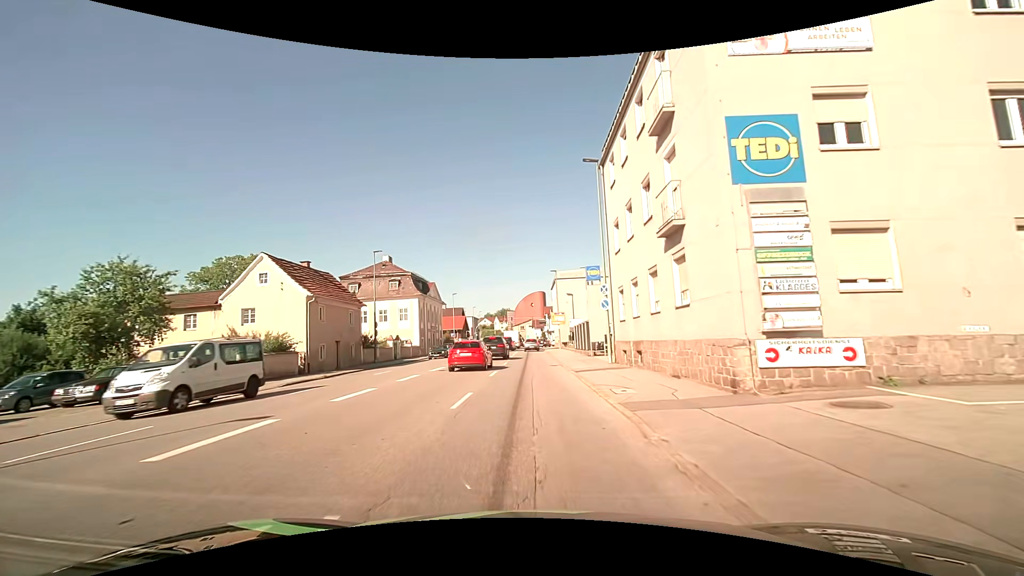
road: tertiary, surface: asphalt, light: Day
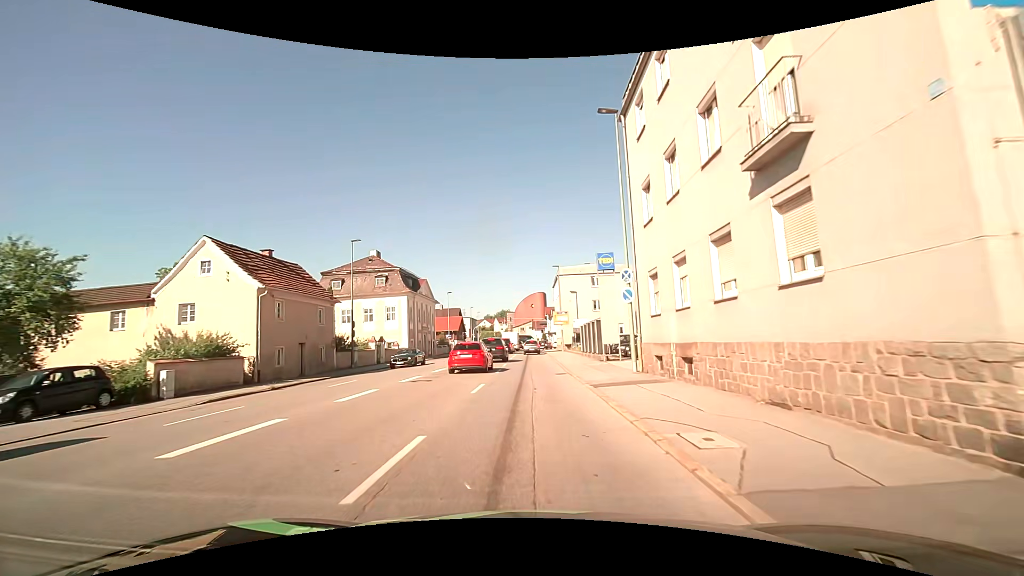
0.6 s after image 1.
(0.0, +5.6) m; 0°
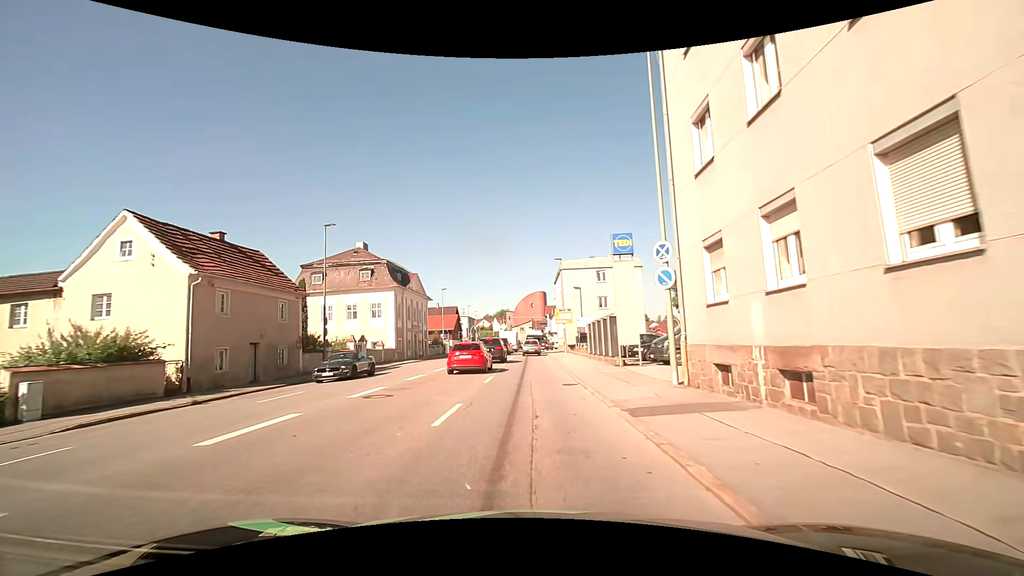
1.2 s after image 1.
(0.0, +5.1) m; -1°
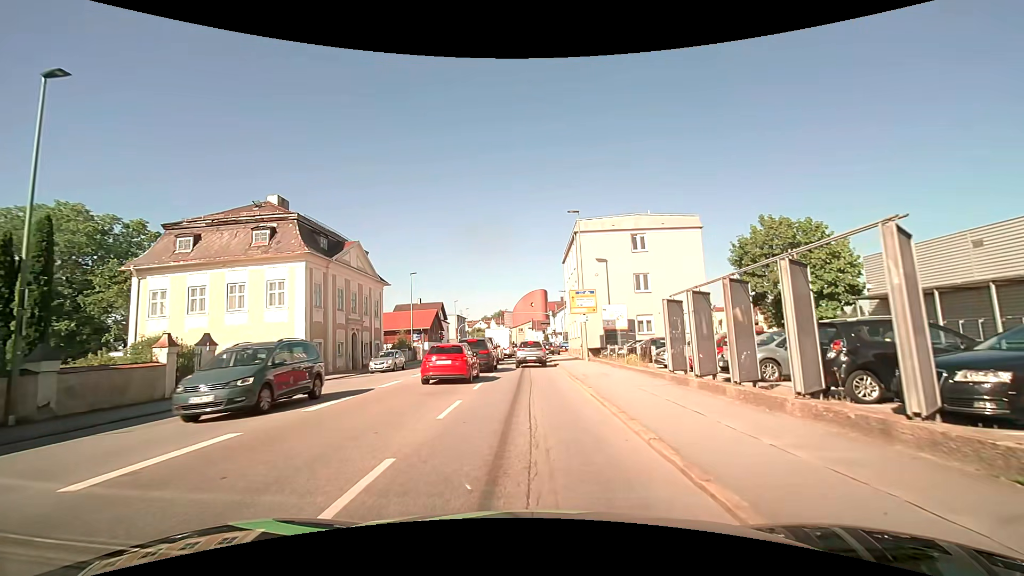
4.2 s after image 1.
(+0.3, +19.9) m; -1°
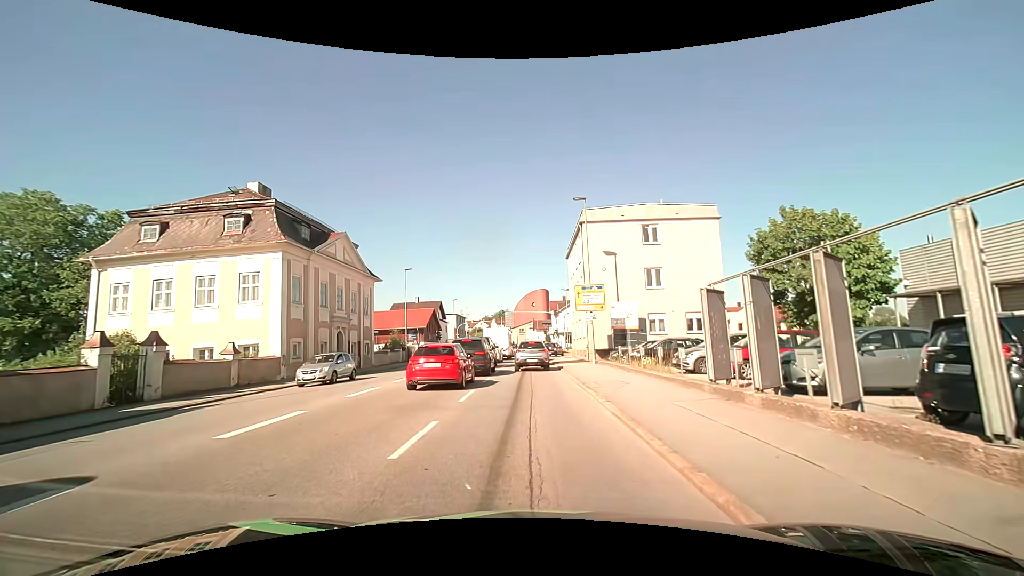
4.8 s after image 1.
(+0.1, +3.1) m; +1°
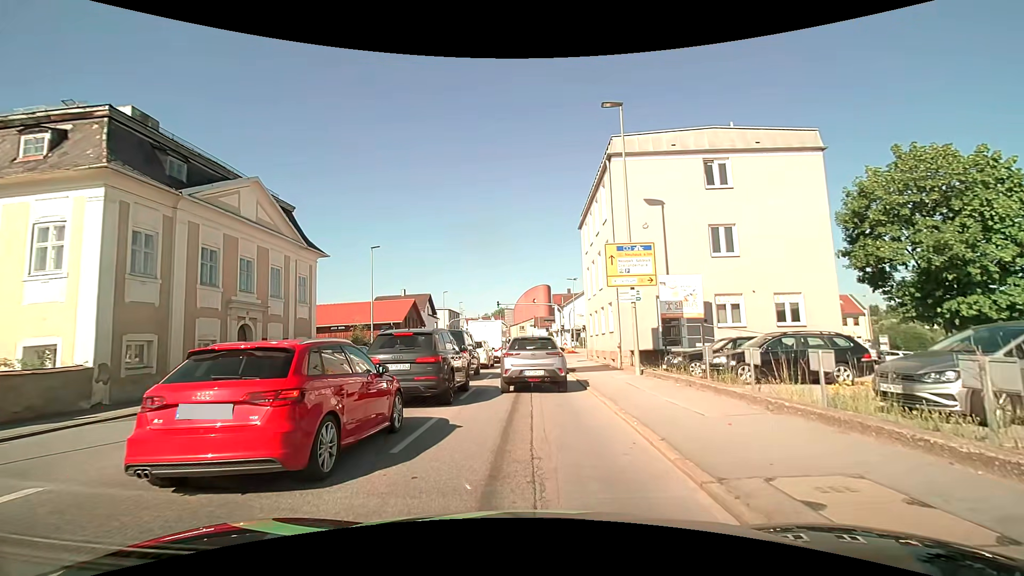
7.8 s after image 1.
(+0.1, +11.7) m; 0°
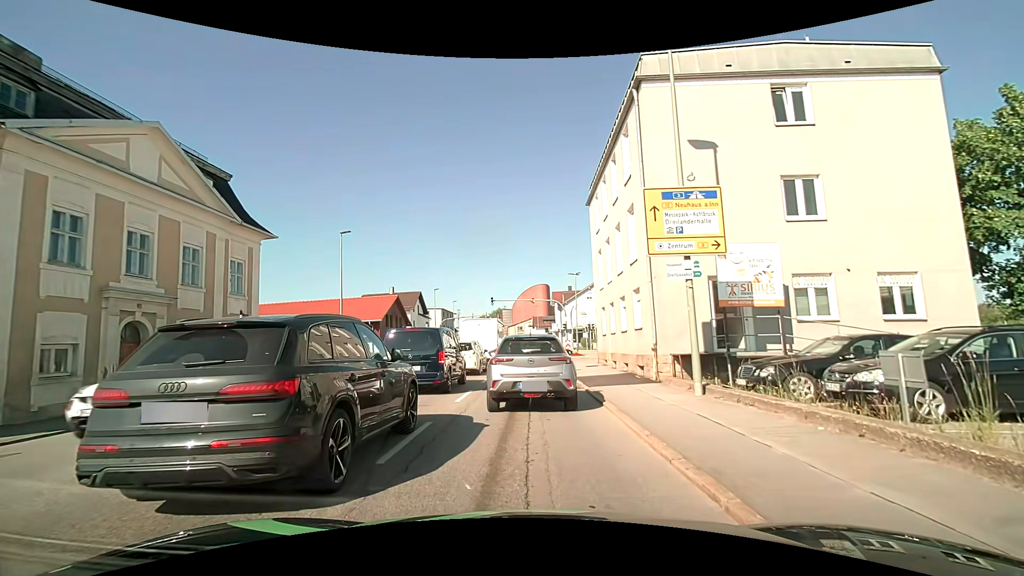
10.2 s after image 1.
(+0.1, +6.4) m; +1°
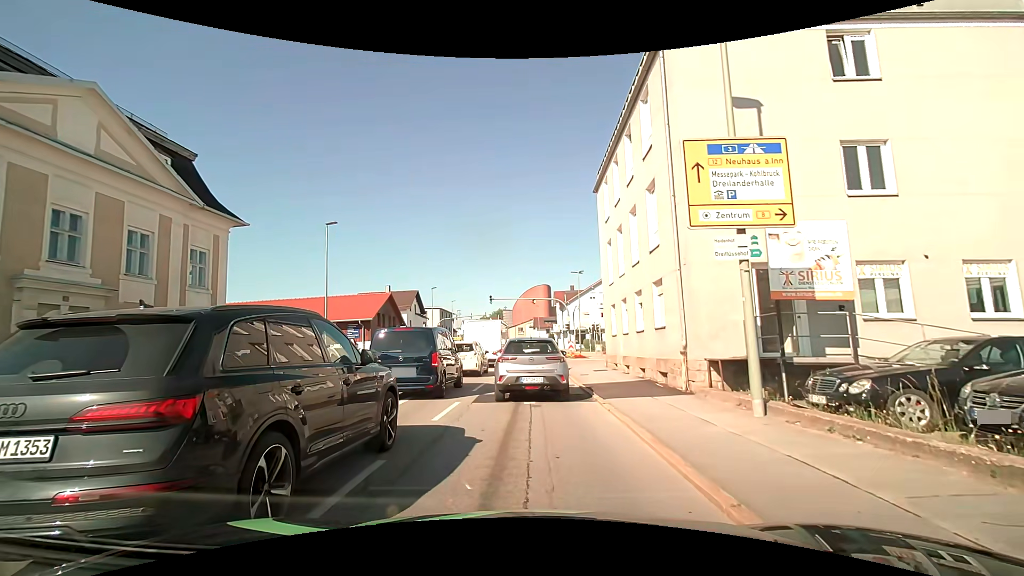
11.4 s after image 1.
(0.0, +2.9) m; -1°
(0, +10) (0, +20) (0, +30) (+1, +40) (+1, +50) (+1, +60) (+1, +70) (+1, +80) (+1, +90) (0, +100) m
